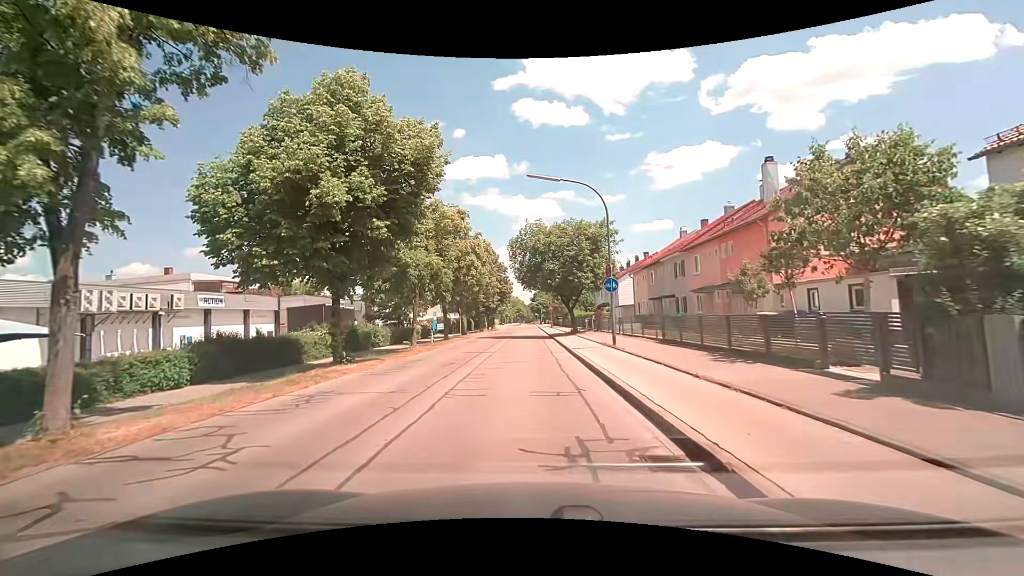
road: tertiary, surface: asphalt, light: Day
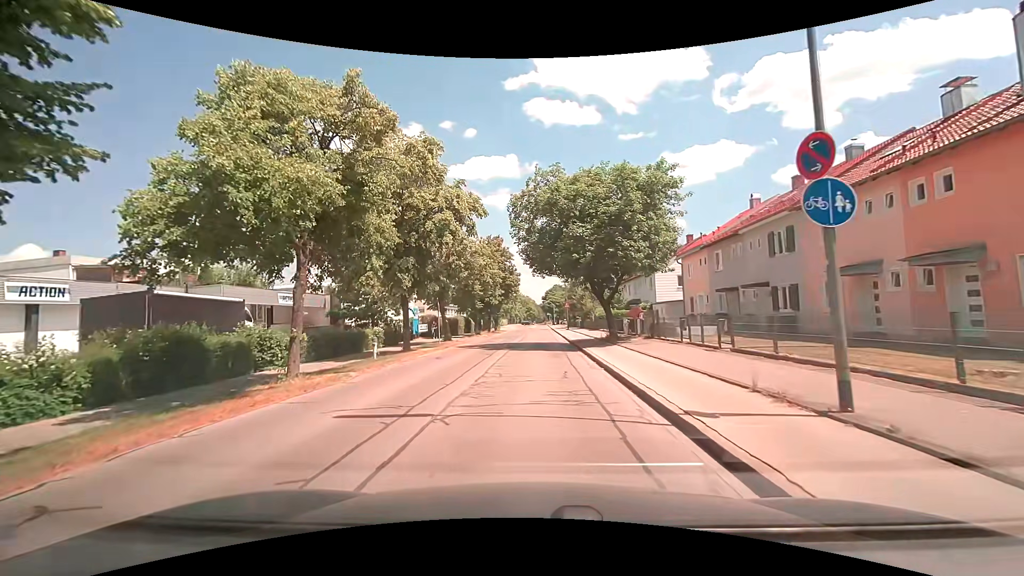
(-0.3, +14.4) m; -1°
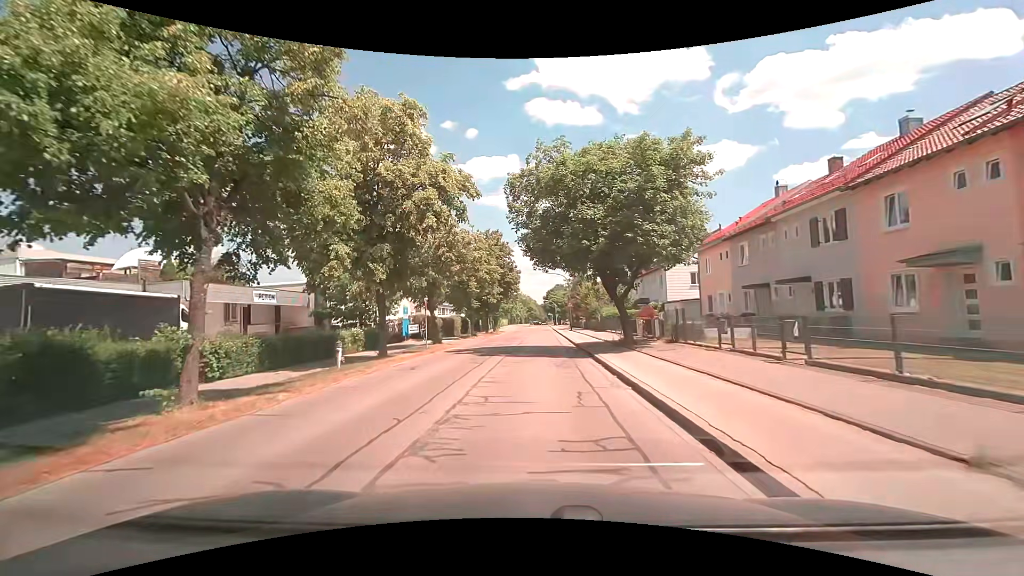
(0.0, +3.8) m; -1°
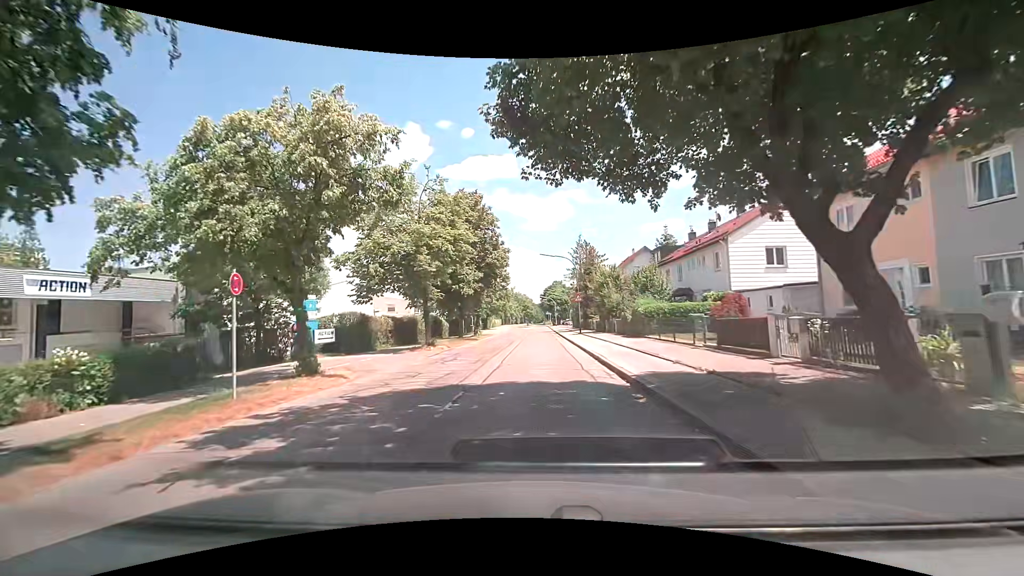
(+0.2, +16.4) m; 0°
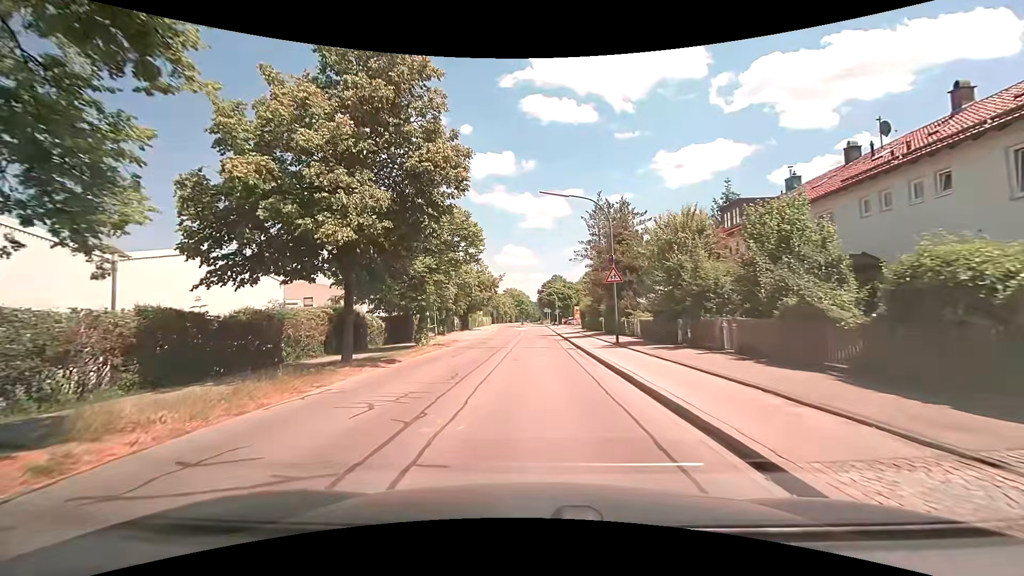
(+0.3, +21.4) m; +1°
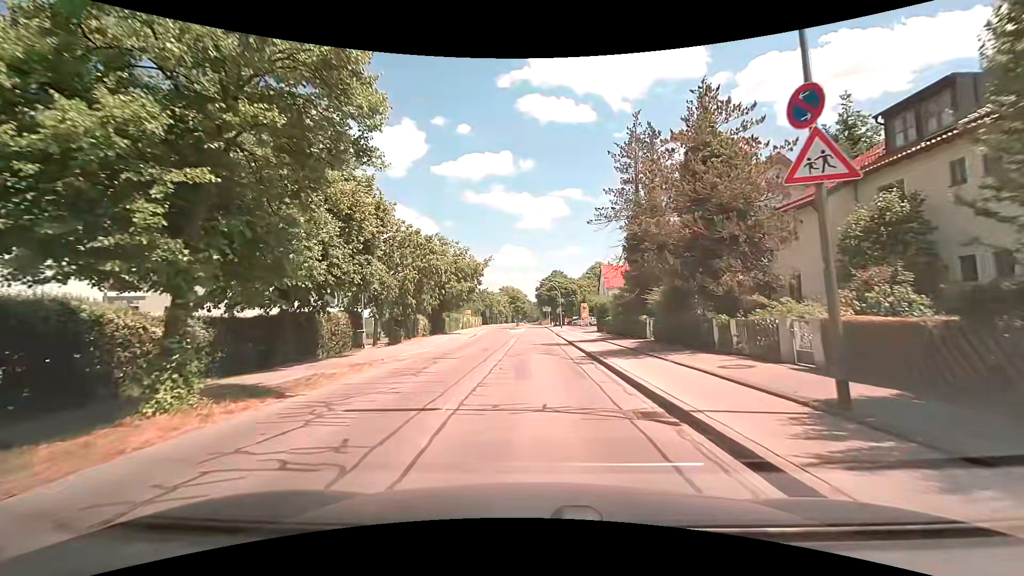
(0.0, +16.7) m; 0°
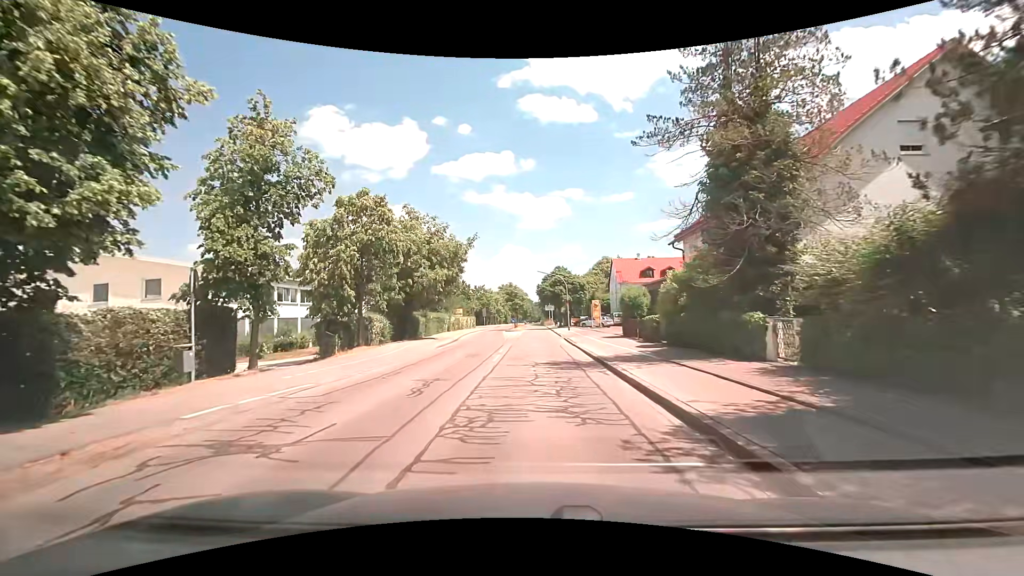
(0.0, +12.3) m; 0°
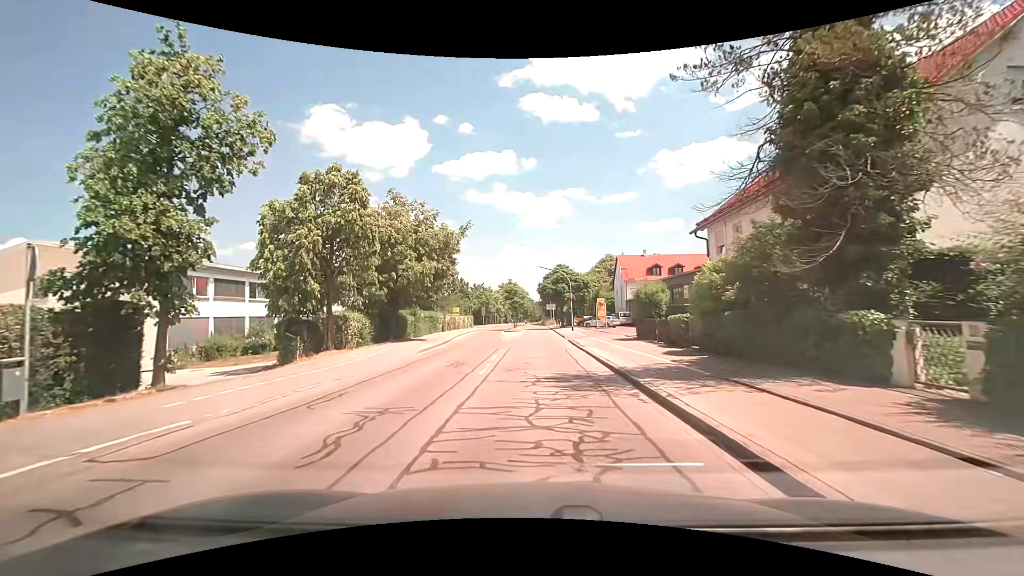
(0.0, +4.1) m; 0°
